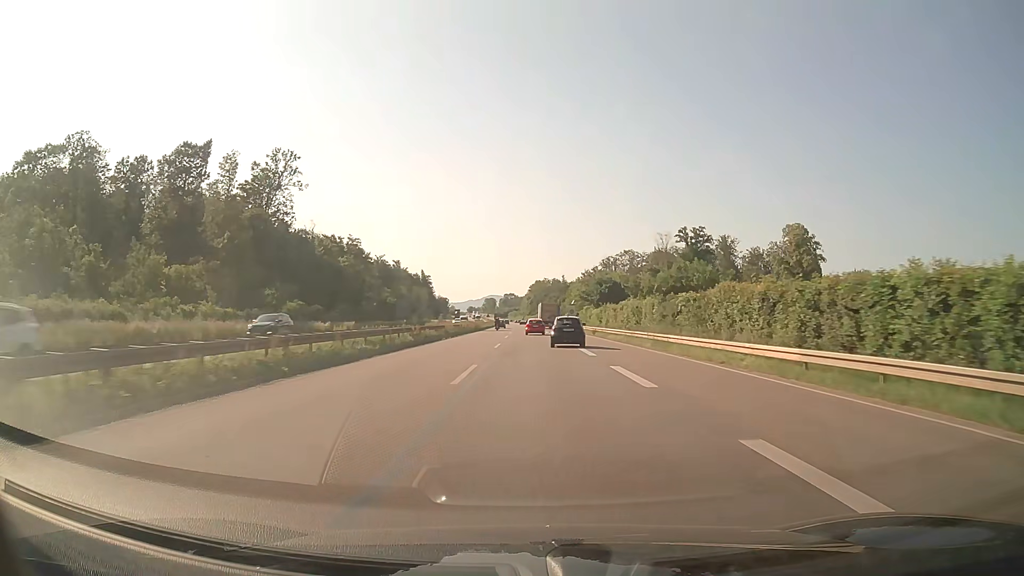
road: trunk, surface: asphalt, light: Day
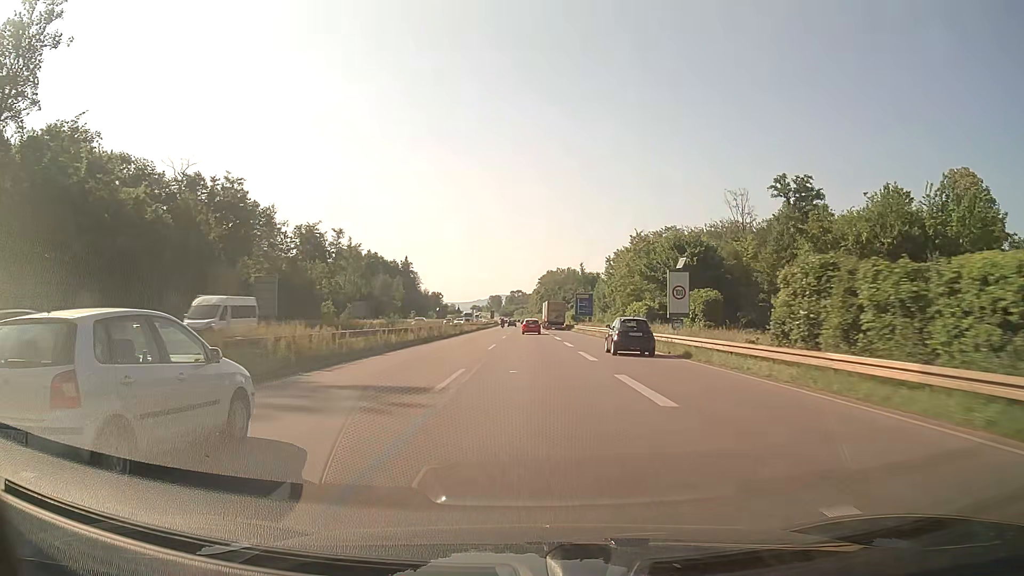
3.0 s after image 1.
(-0.3, +74.9) m; -1°
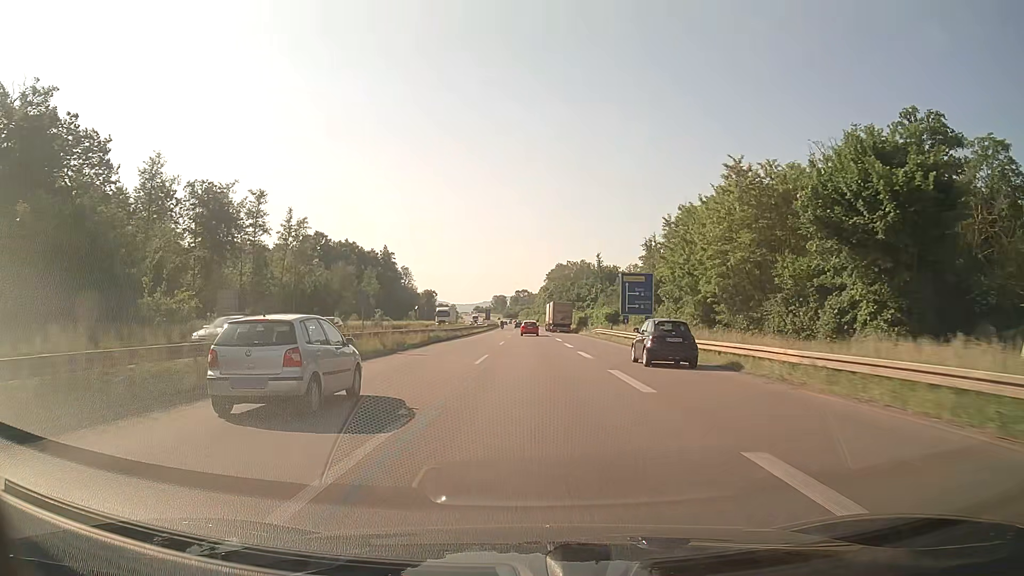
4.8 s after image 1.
(-0.2, +45.9) m; 0°
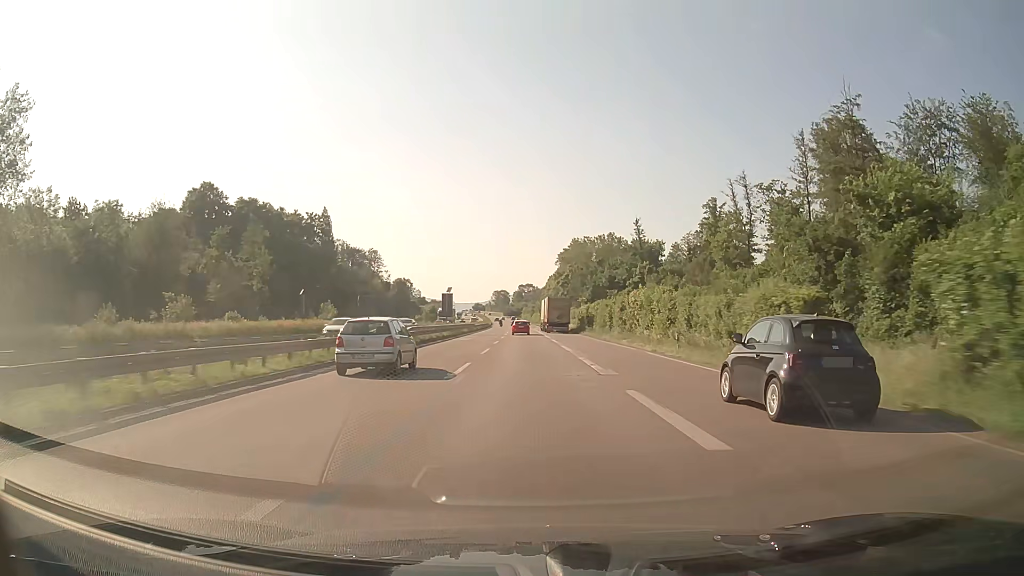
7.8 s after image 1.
(-0.3, +77.8) m; 0°
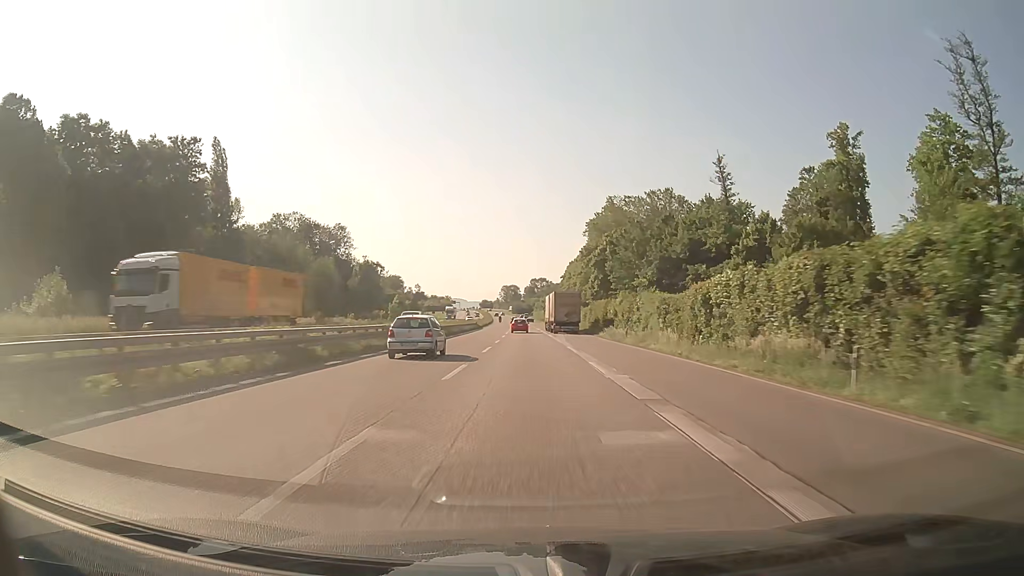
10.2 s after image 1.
(-0.7, +63.3) m; -1°
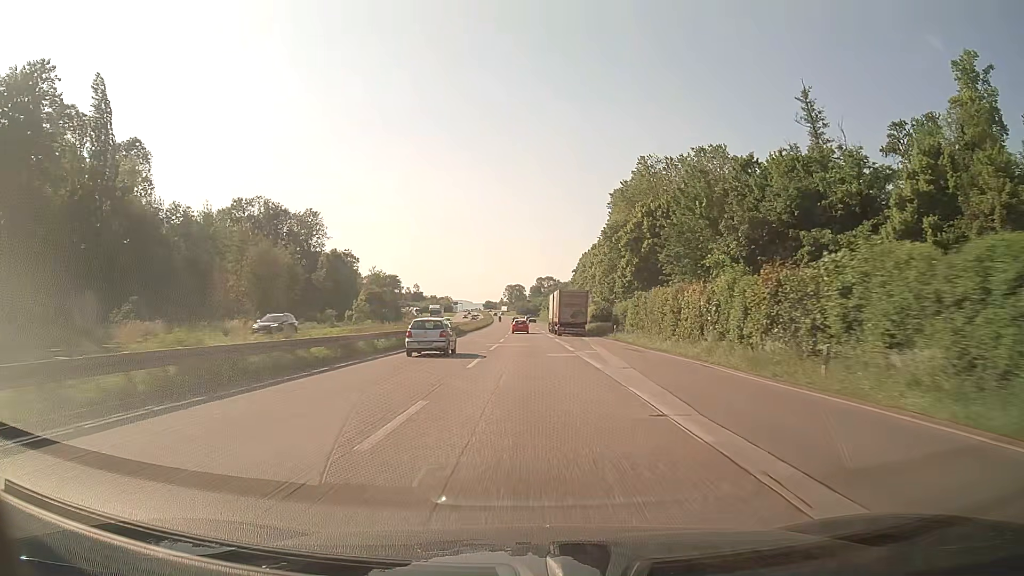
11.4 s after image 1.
(-0.1, +32.0) m; -1°
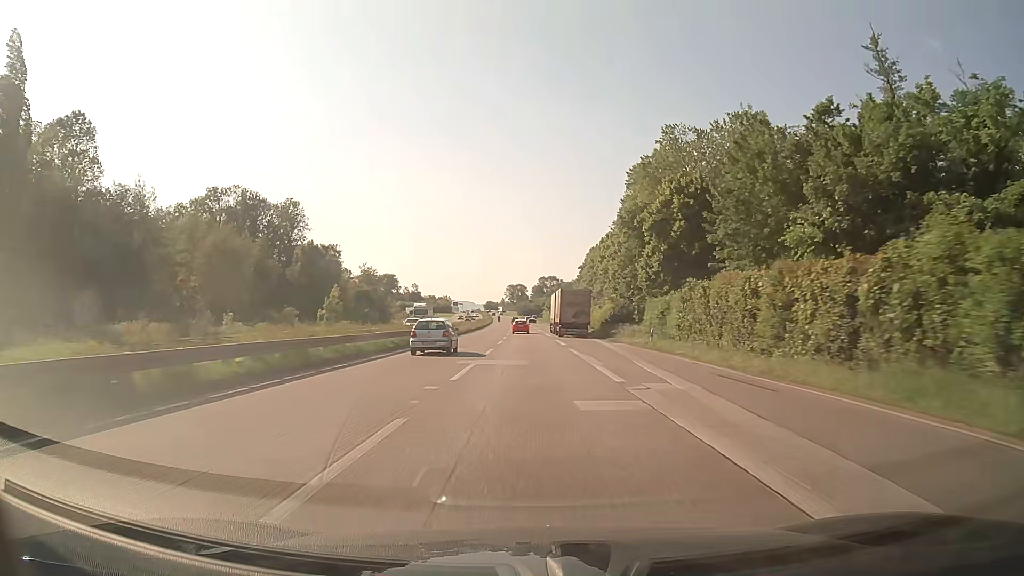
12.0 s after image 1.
(0.0, +16.1) m; 0°
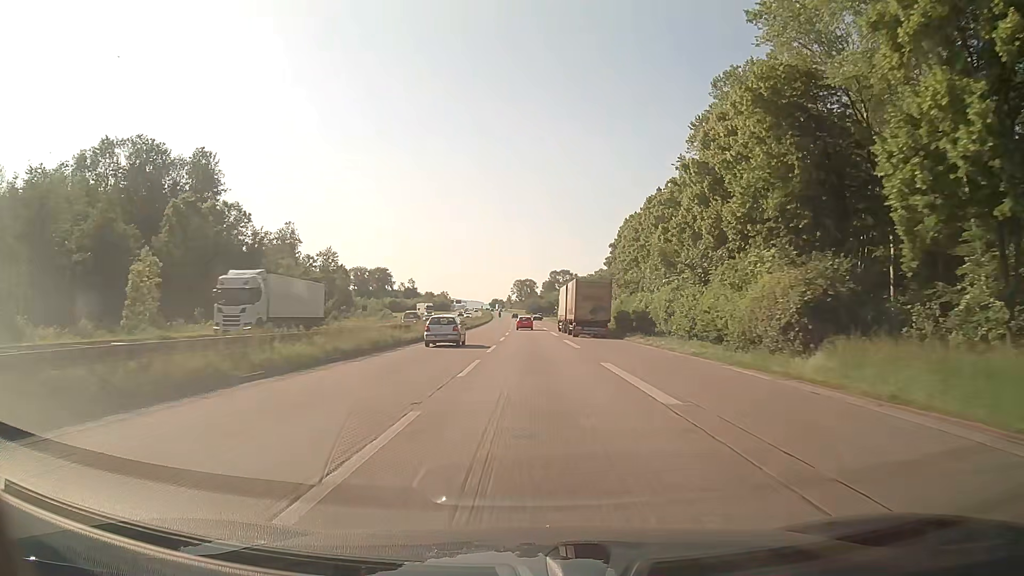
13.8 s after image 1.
(-0.5, +48.5) m; -1°
(0, +10) (0, +20) (0, +30) (0, +40) (0, +50) (-1, +60) (-1, +70) (-1, +80) (-1, +90) (-1, +100) m
